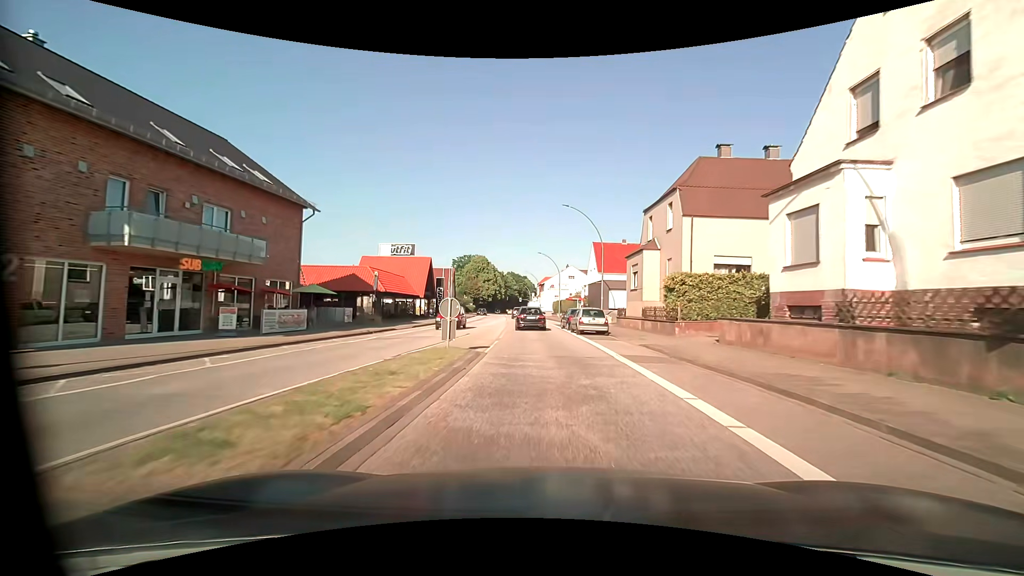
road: primary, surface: asphalt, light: Day
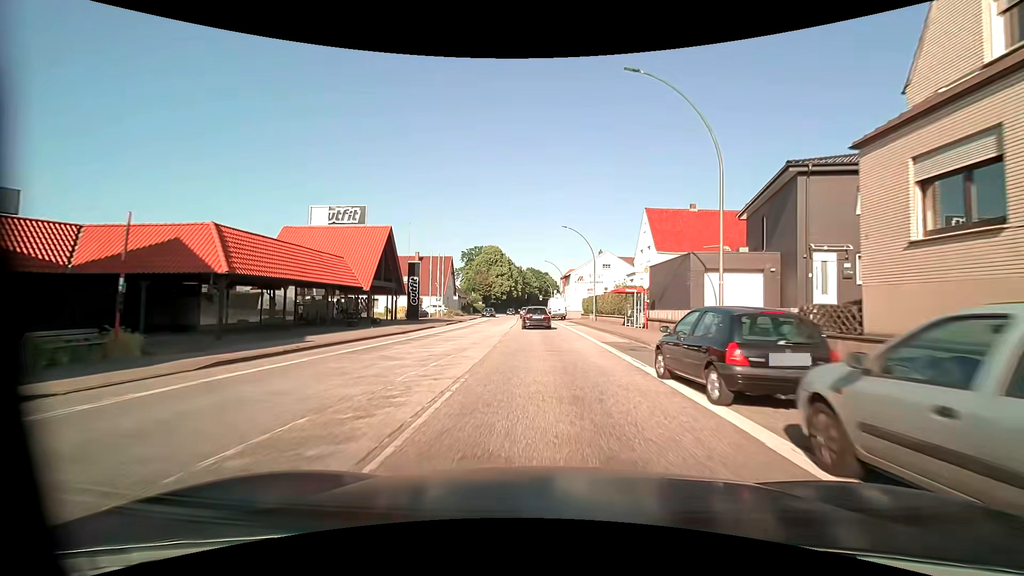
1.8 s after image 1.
(-0.6, +23.8) m; -3°
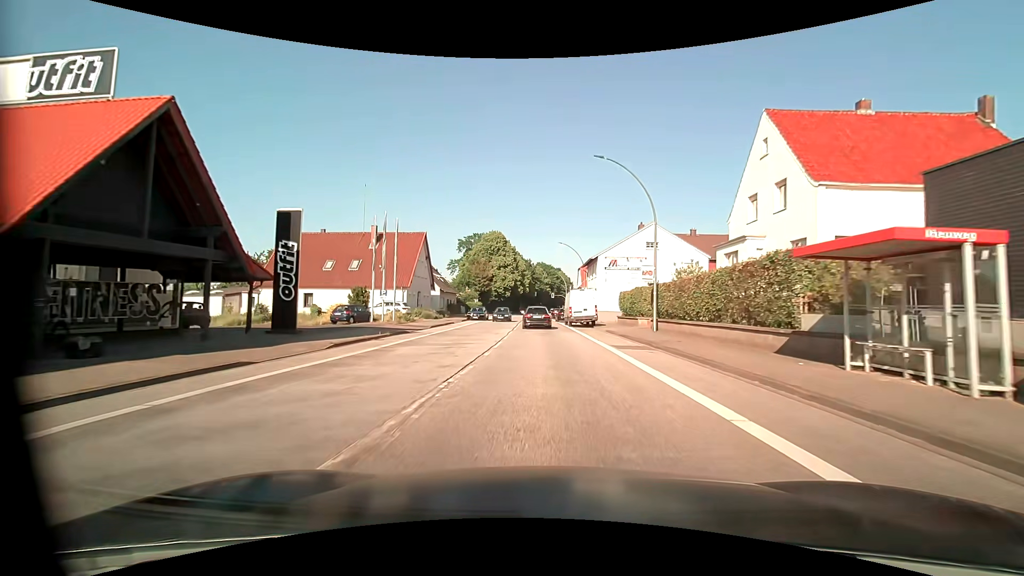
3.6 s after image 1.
(-0.3, +24.1) m; -1°
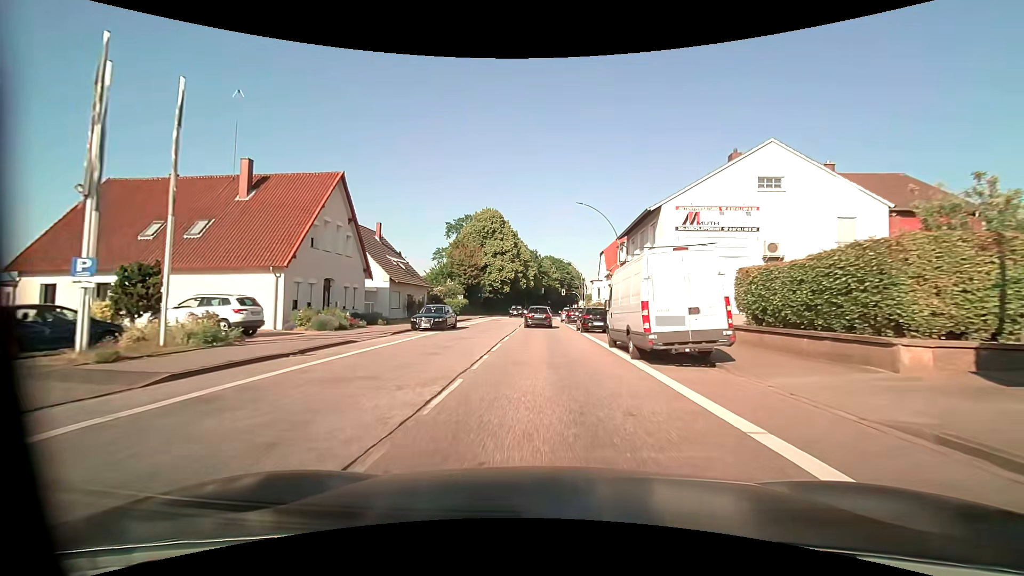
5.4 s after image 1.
(-0.2, +24.2) m; -1°
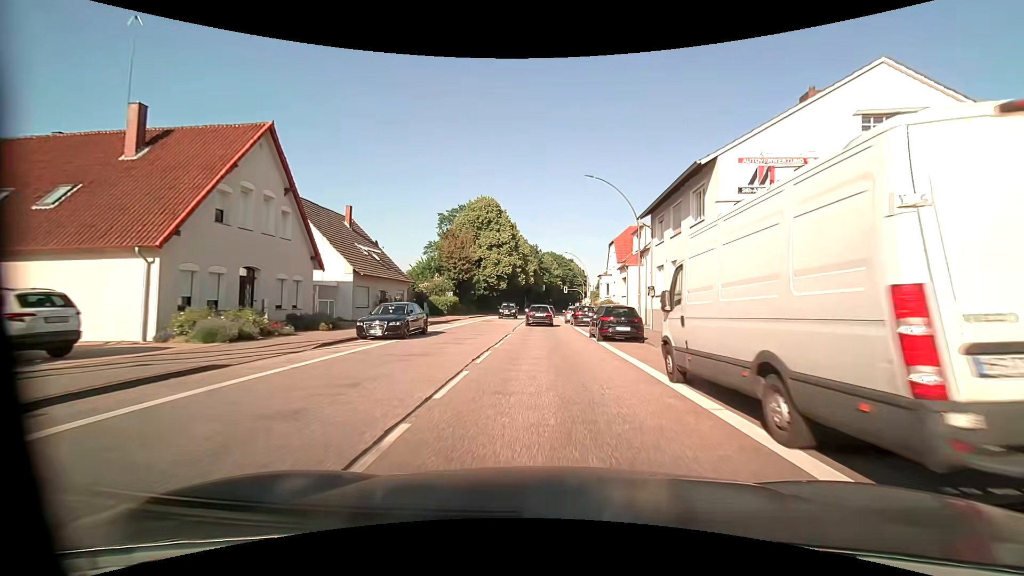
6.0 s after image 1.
(0.0, +8.1) m; 0°
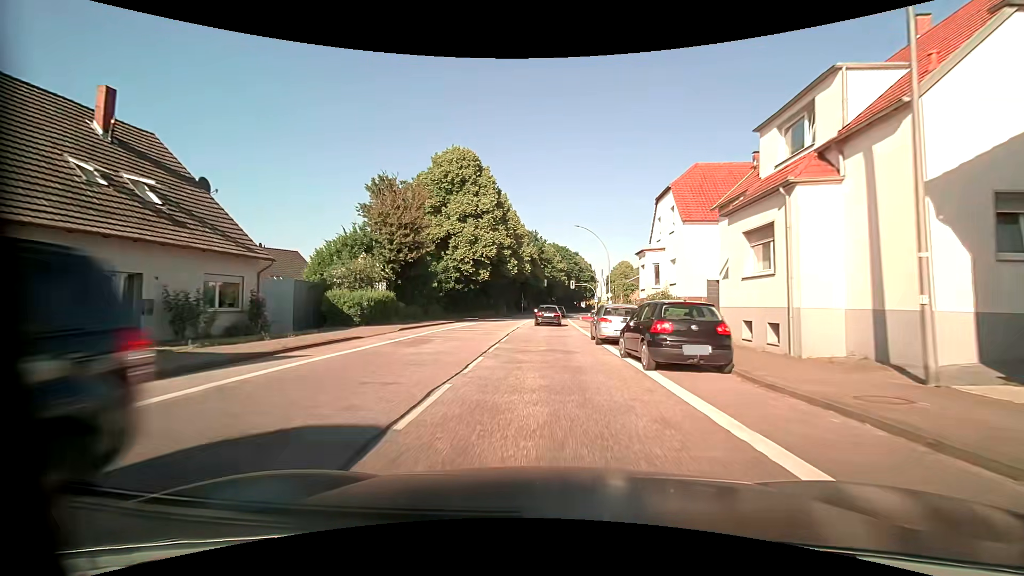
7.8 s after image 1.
(0.0, +24.3) m; 0°
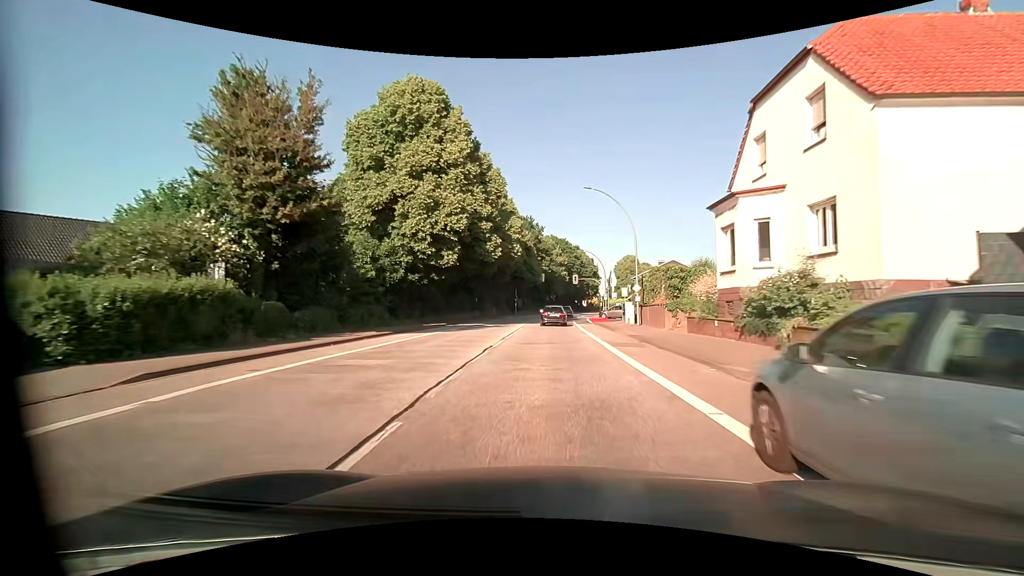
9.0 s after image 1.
(0.0, +16.2) m; 0°
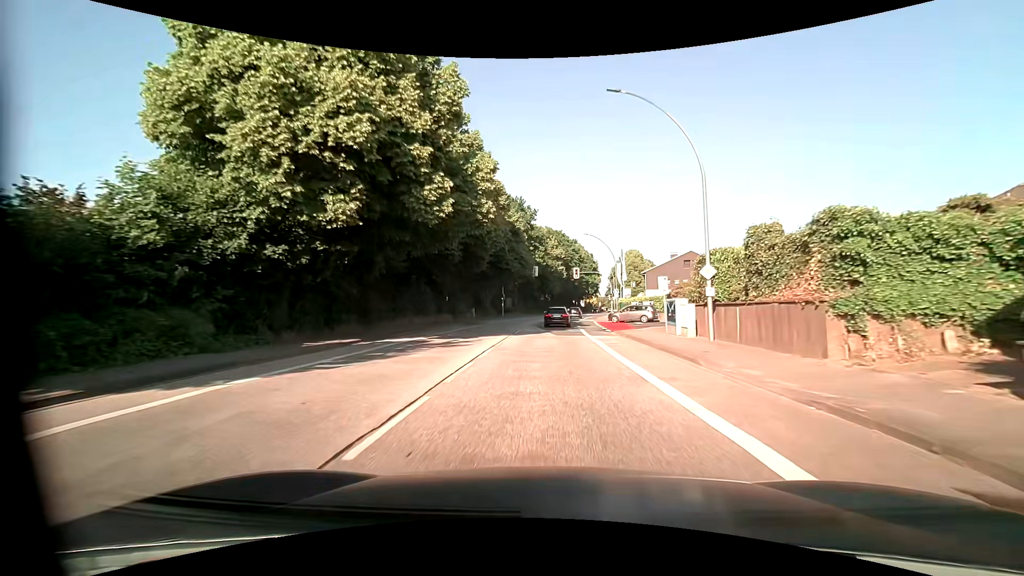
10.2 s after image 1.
(+0.1, +16.2) m; 0°
(0, +10) (0, +20) (+1, +30) (+1, +40) (+2, +50) (+3, +60) (+4, +70) (+5, +80) (+7, +90) (+9, +99) m
